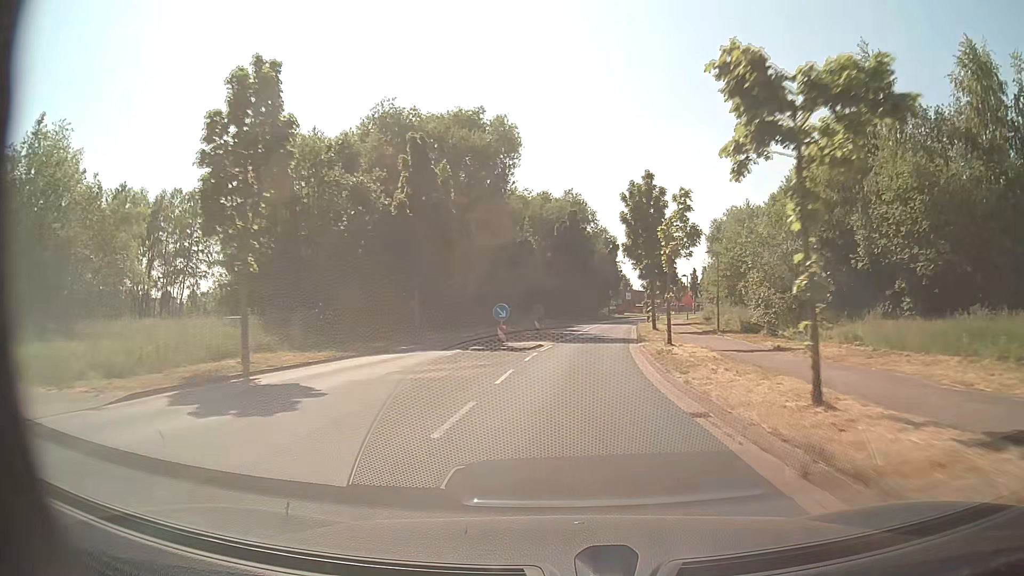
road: tertiary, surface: asphalt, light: Day
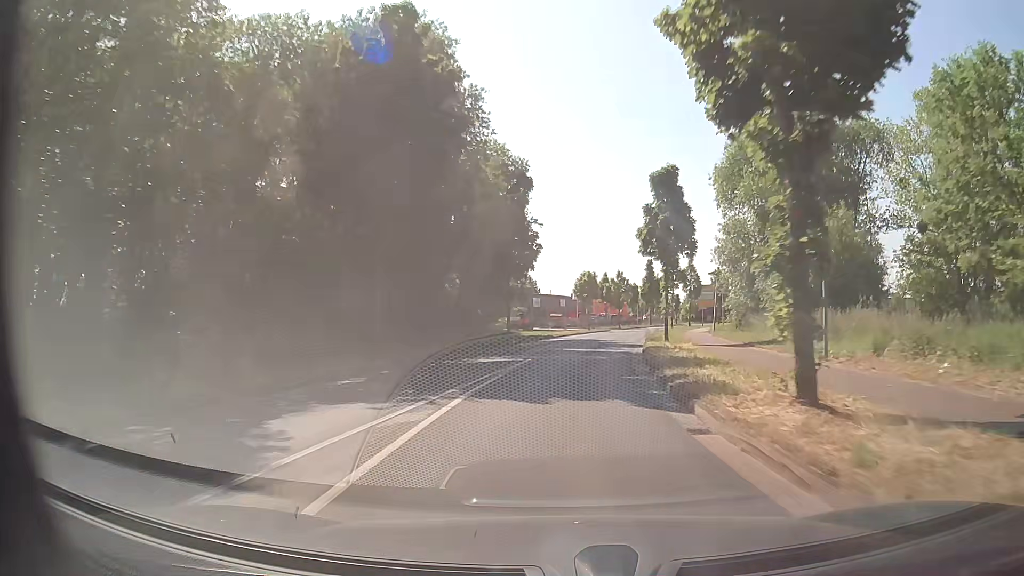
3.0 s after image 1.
(+4.2, +52.3) m; +9°
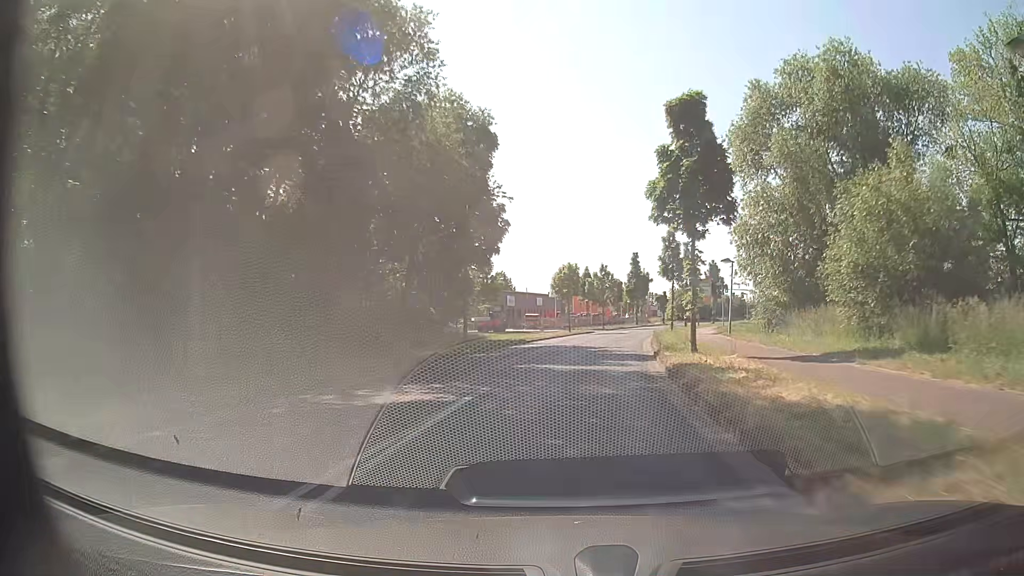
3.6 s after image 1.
(+0.1, +10.5) m; +1°
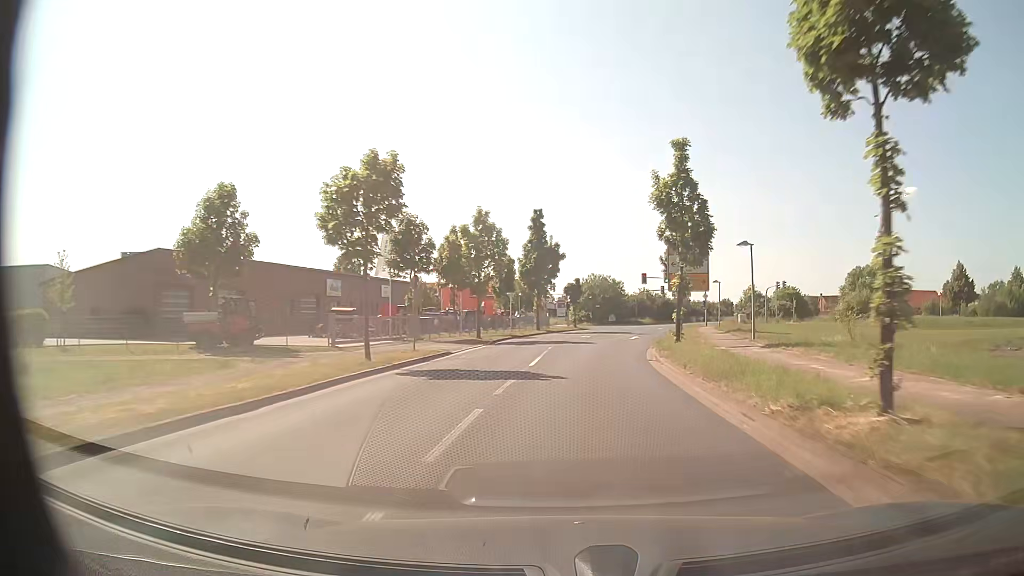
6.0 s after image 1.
(+3.3, +40.5) m; +9°
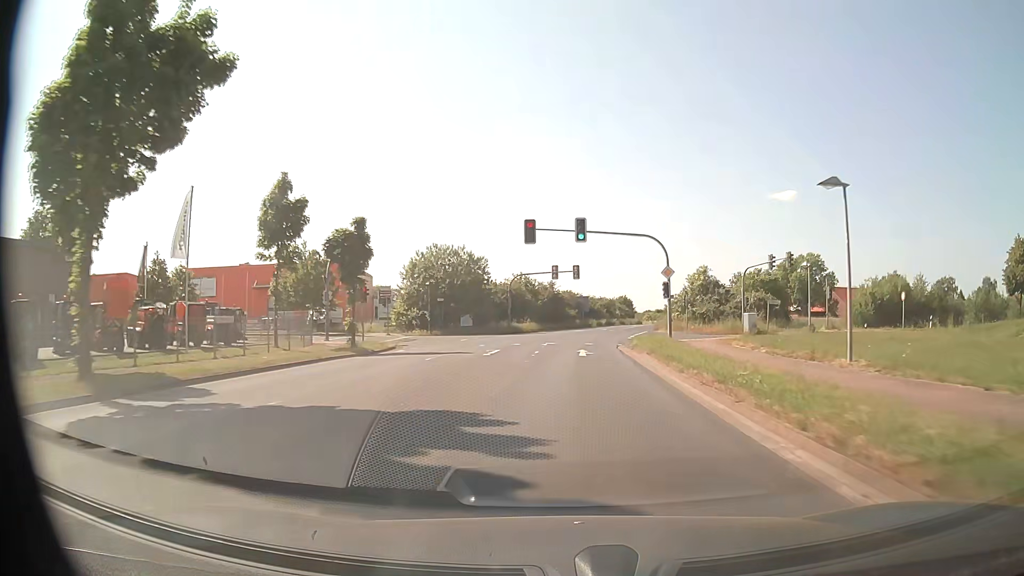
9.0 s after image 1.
(+5.7, +48.2) m; +12°
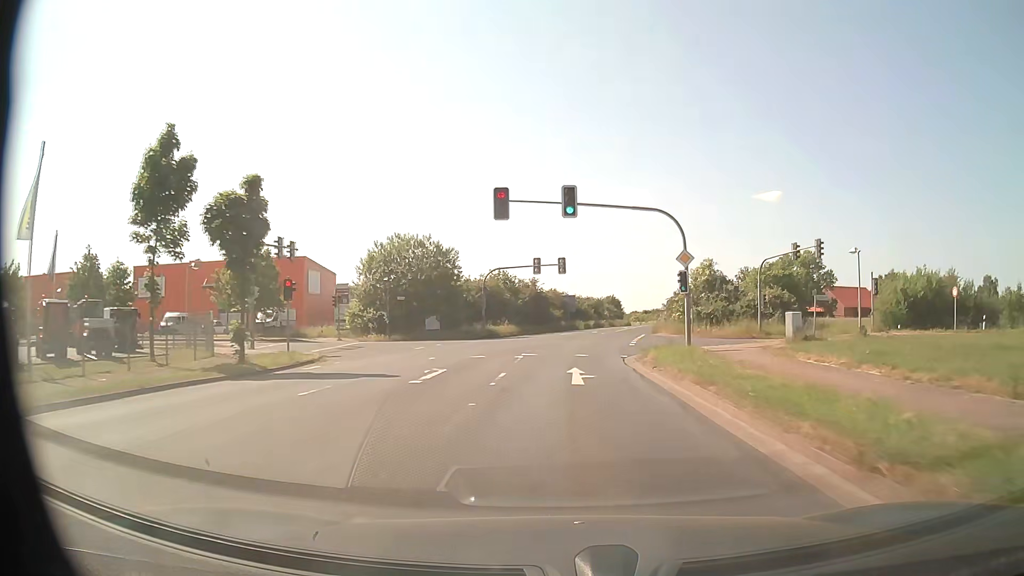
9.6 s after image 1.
(+0.1, +9.8) m; +1°
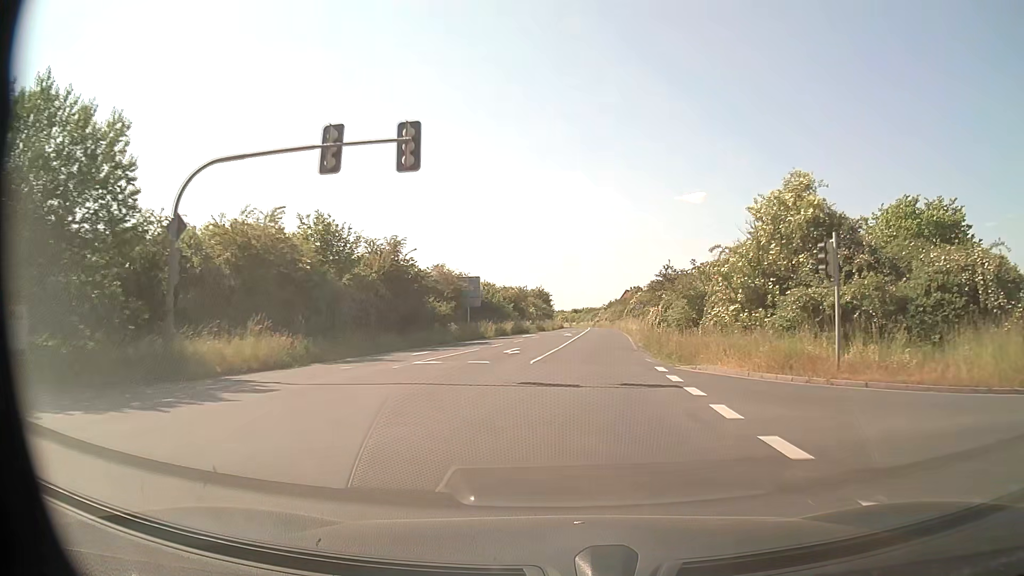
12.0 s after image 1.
(+2.1, +39.7) m; +7°
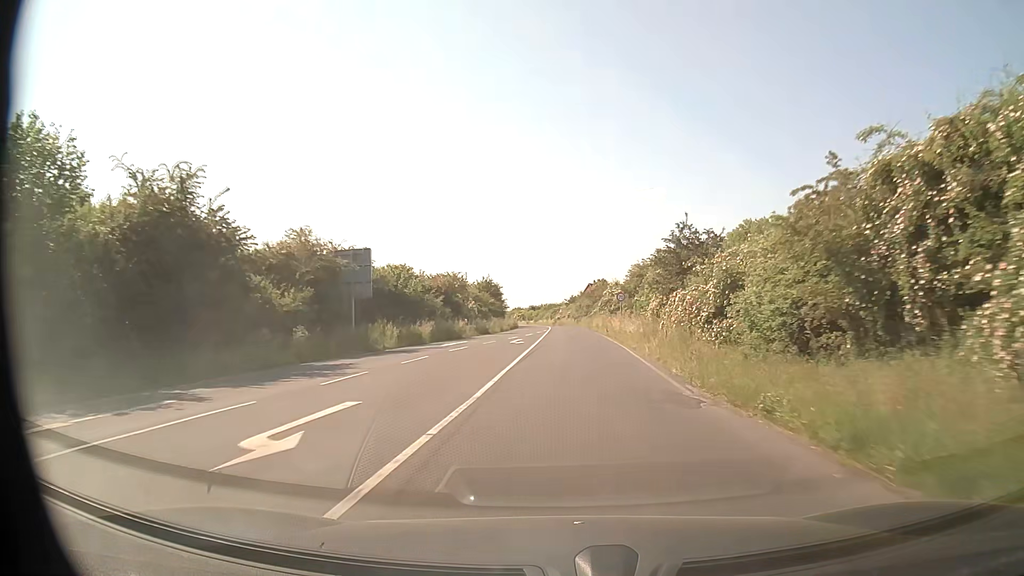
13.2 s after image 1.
(+0.7, +20.7) m; +4°
(0, +10) (0, +20) (+1, +30) (+1, +40) (+1, +50) (+1, +60) (+1, +70) (+1, +80) (0, +90) (-1, +100) m
